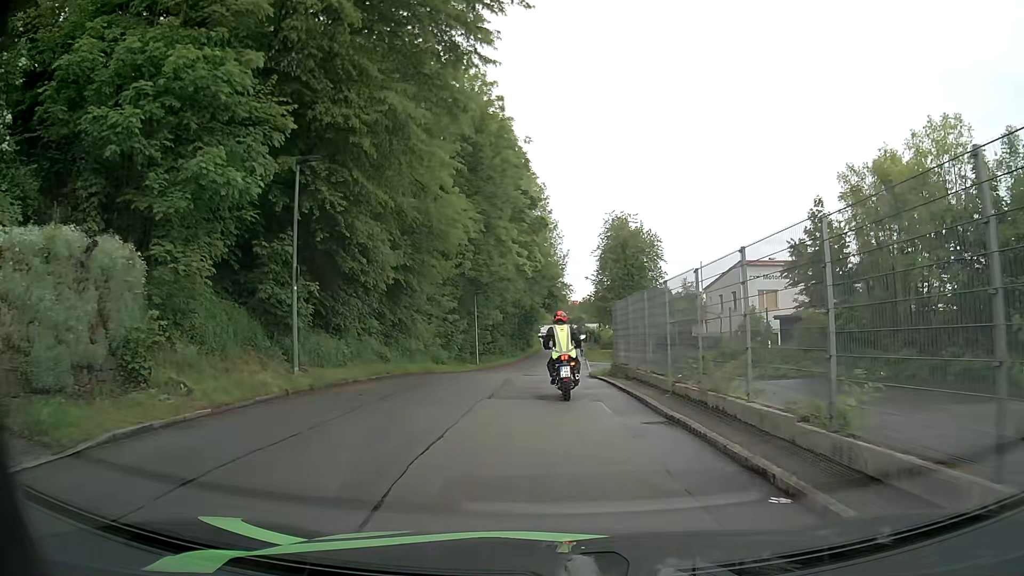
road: residential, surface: asphalt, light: Day
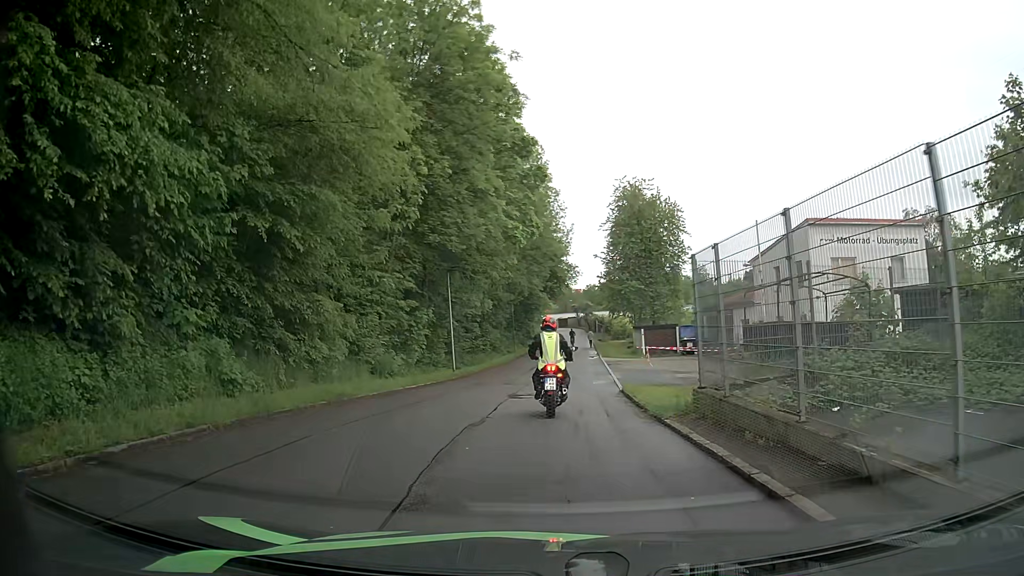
(-0.2, +12.4) m; -1°
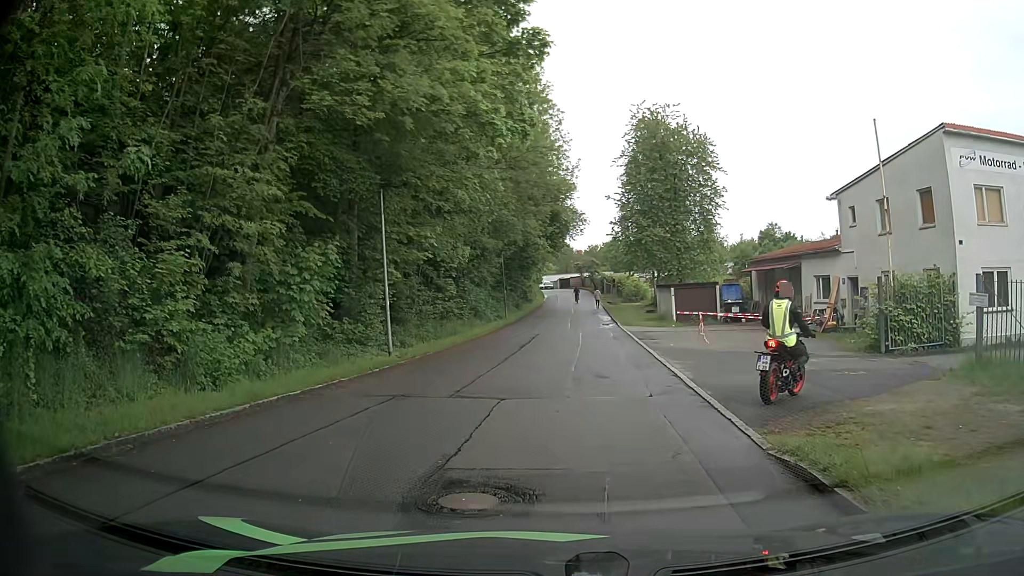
(-0.2, +12.9) m; -1°
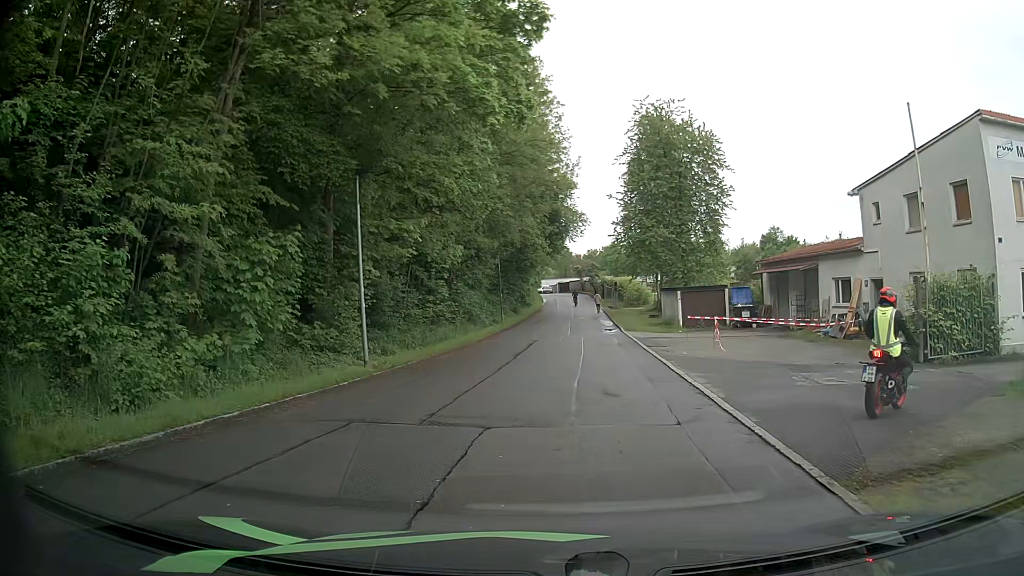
(0.0, +2.4) m; 0°
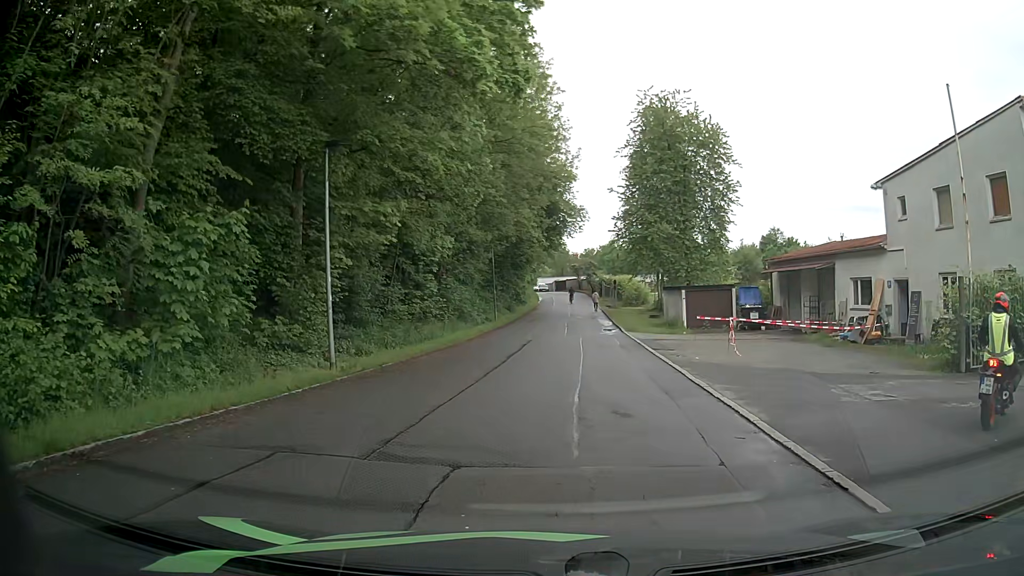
(0.0, +2.3) m; +1°
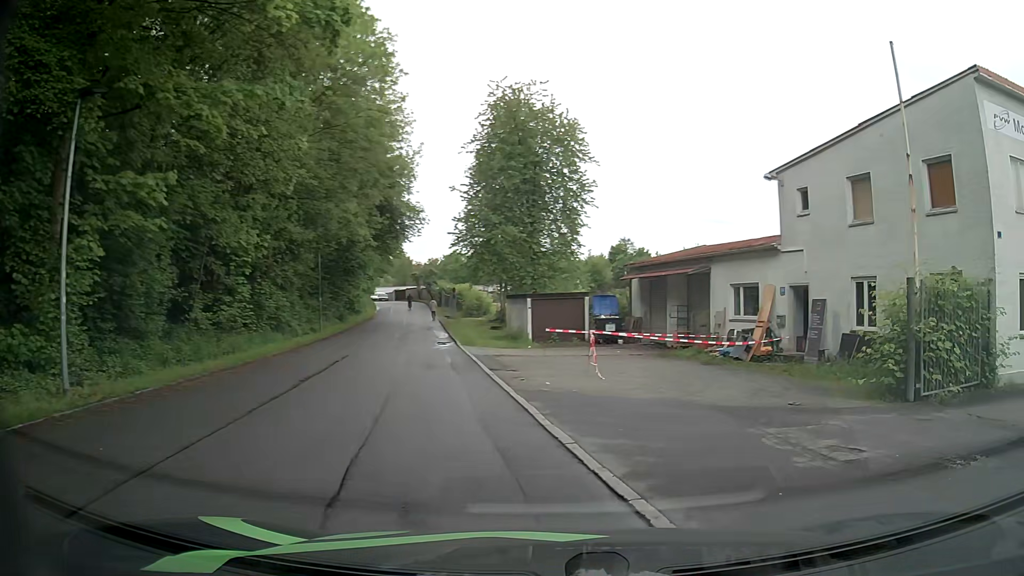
(+0.2, +4.3) m; +12°
